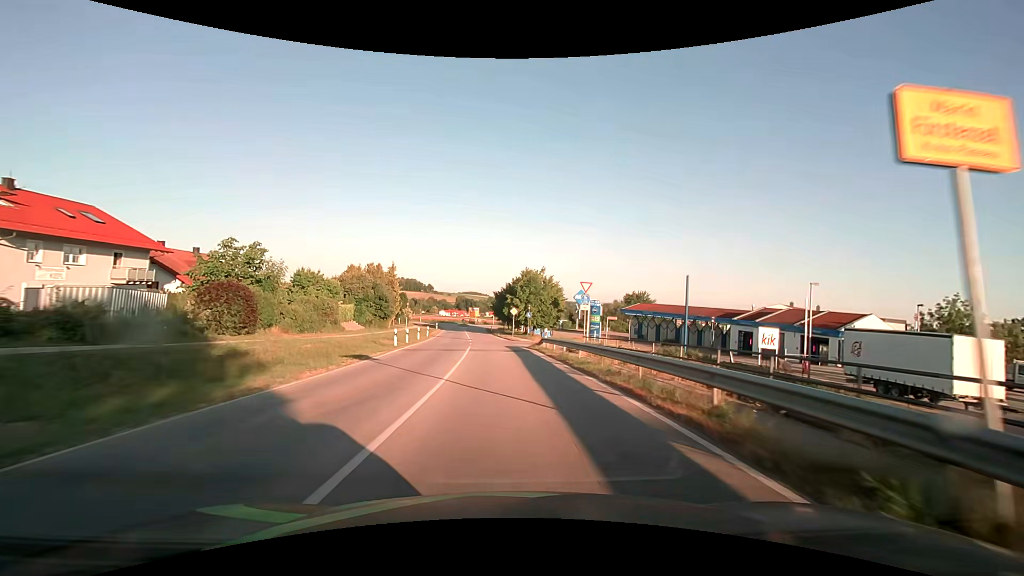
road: secondary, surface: asphalt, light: Day
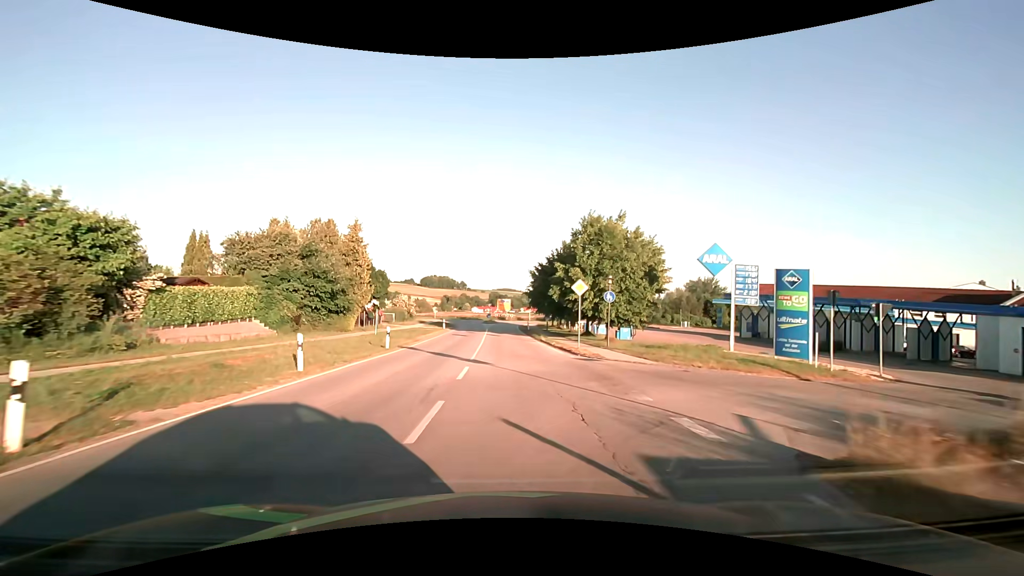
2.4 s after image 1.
(-0.9, +31.0) m; -3°
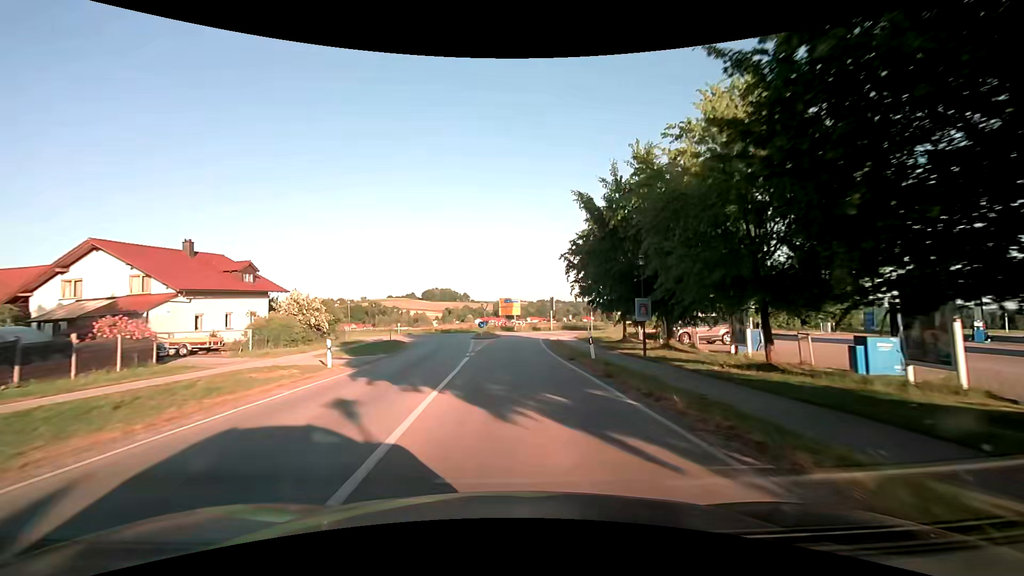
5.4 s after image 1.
(-0.7, +38.2) m; -2°
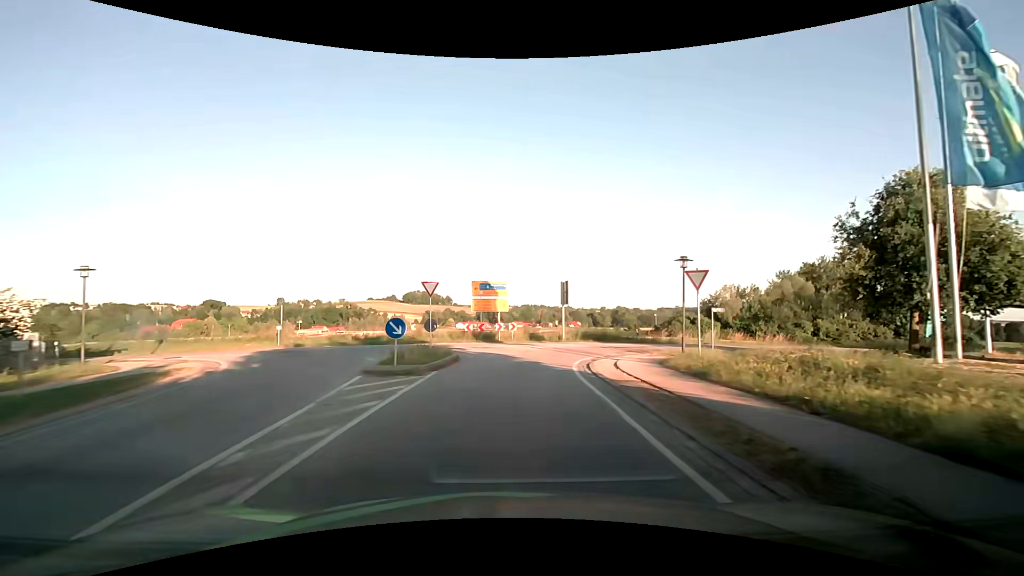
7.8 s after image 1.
(+0.6, +28.0) m; +3°
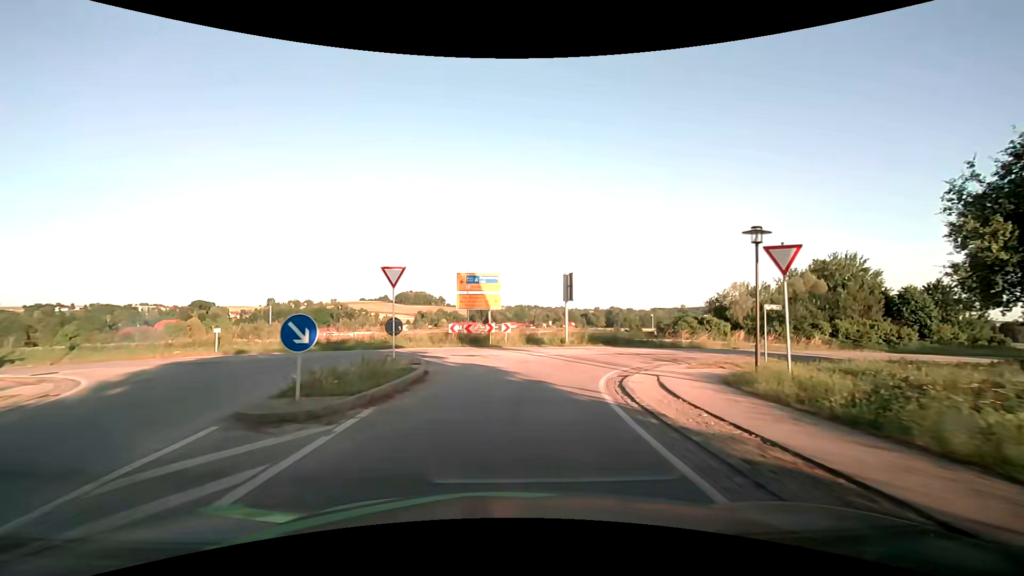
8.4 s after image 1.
(0.0, +5.8) m; +1°
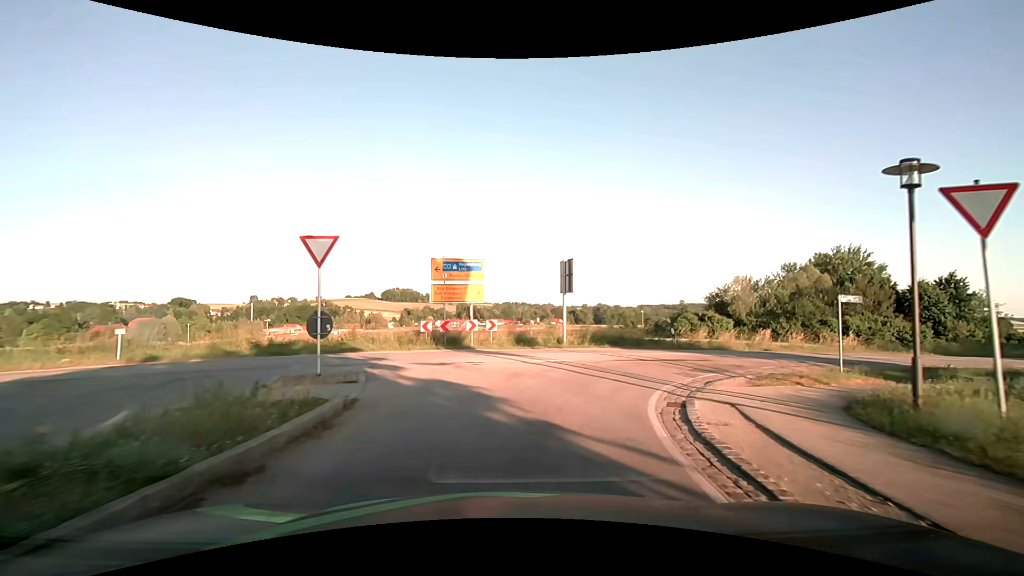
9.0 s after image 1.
(0.0, +5.2) m; +2°
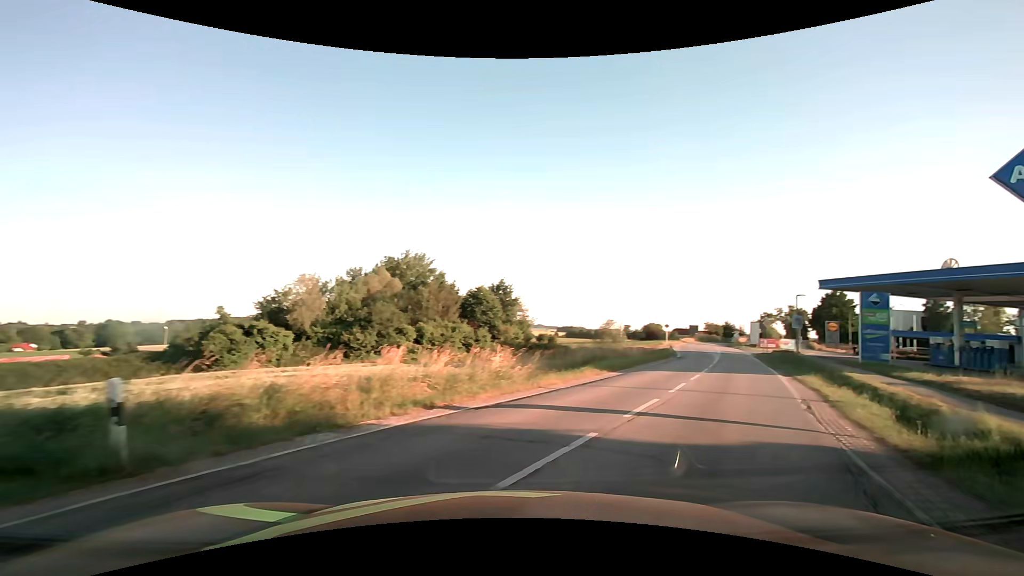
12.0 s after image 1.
(+5.3, +18.1) m; +47°
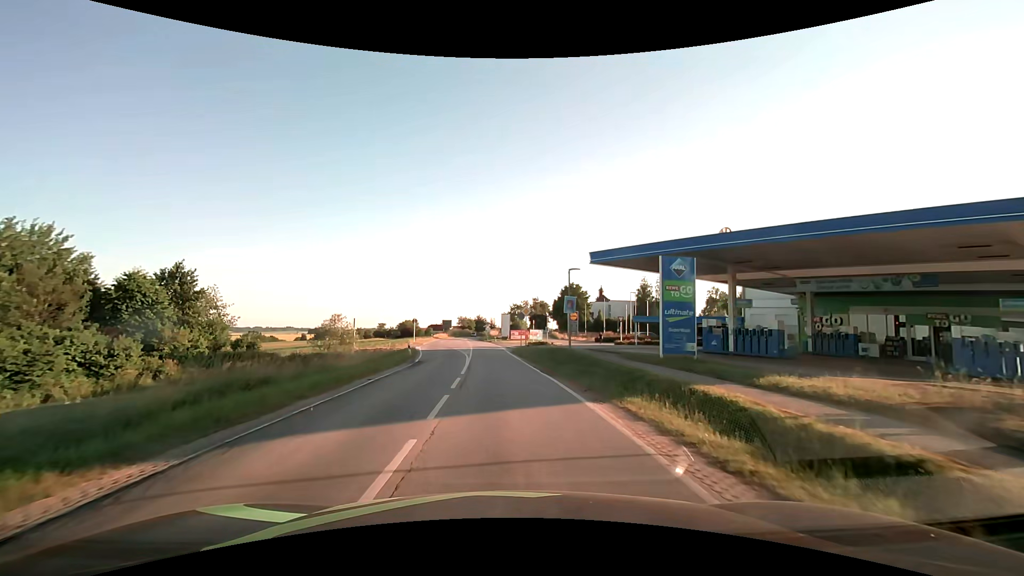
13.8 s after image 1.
(+5.0, +13.3) m; +28°
(0, +10) (0, +20) (-1, +30) (-1, +40) (-2, +50) (-3, +60) (-4, +70) (-4, +80) (-5, +90) (-6, +100) m
